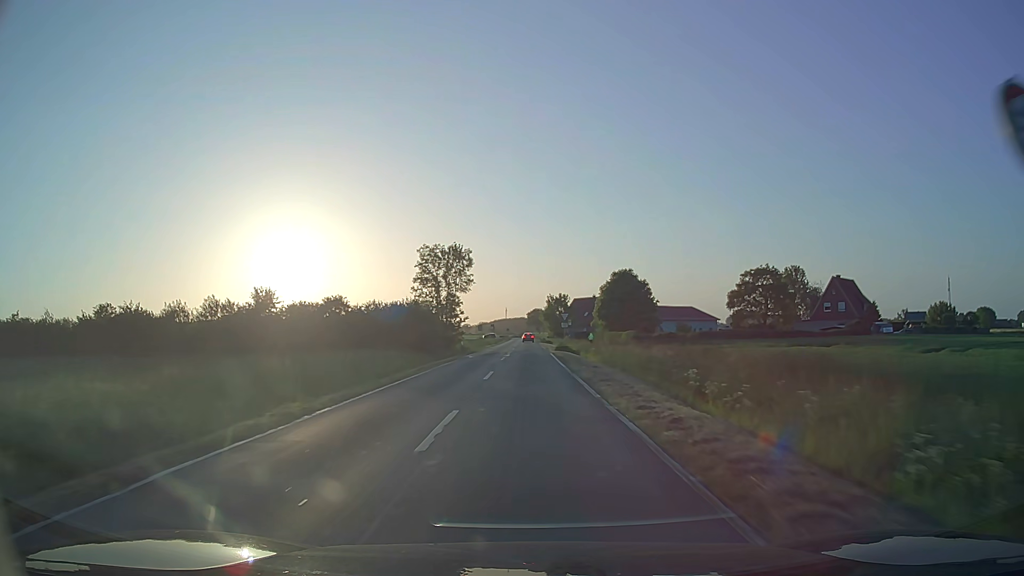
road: secondary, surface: asphalt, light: Day
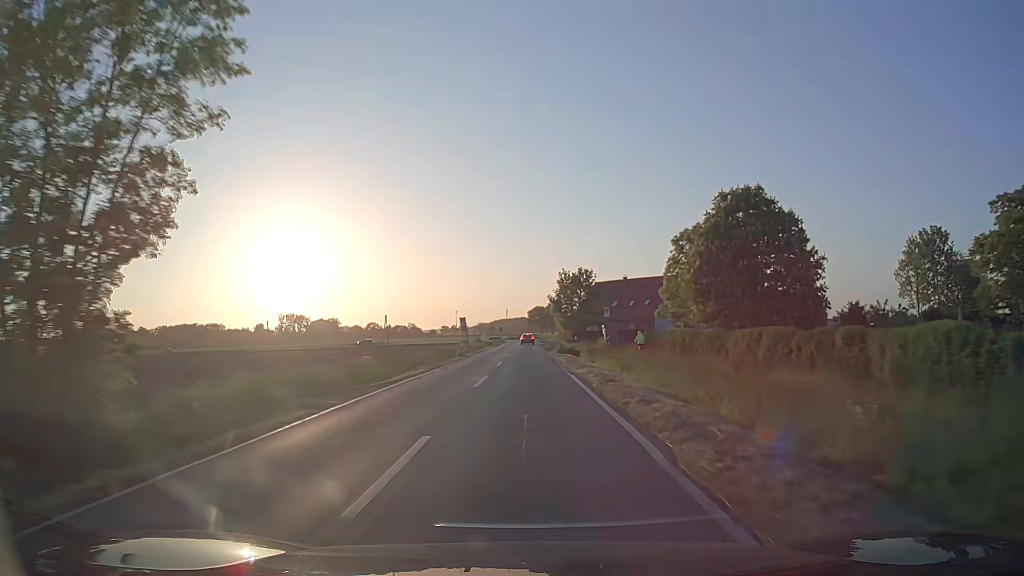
(+0.1, +50.4) m; 0°
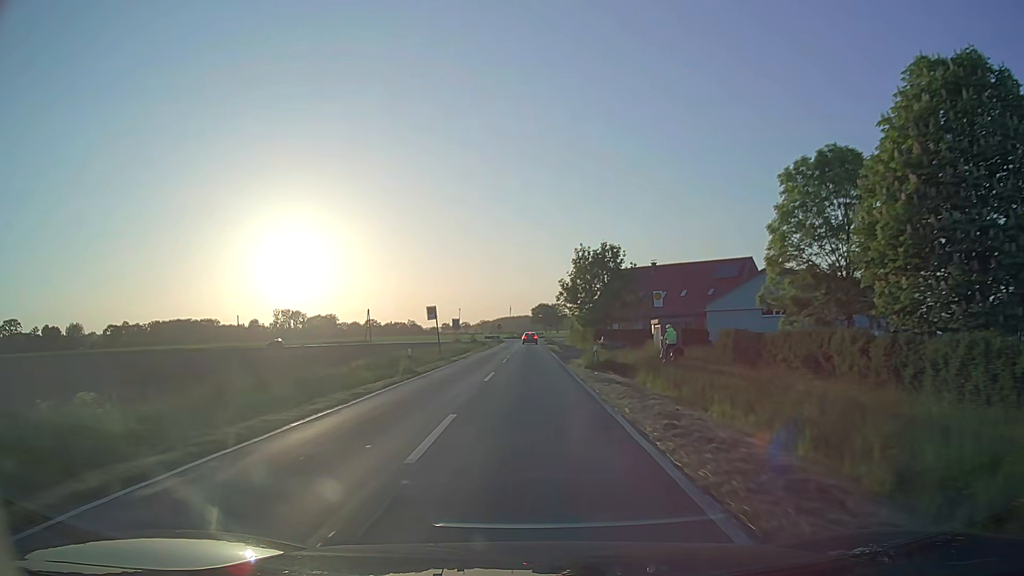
(-0.1, +21.6) m; 0°
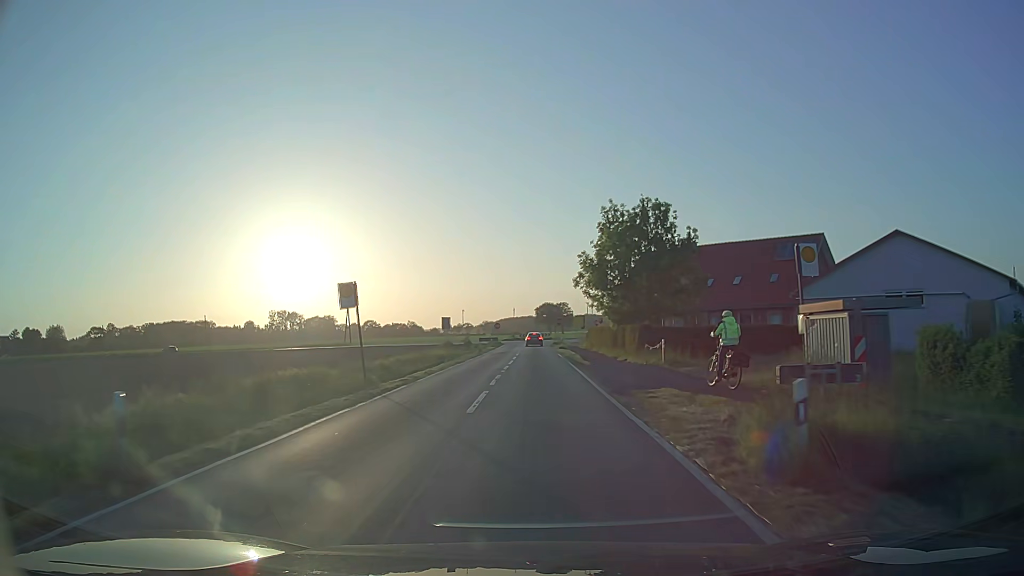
(-0.1, +19.5) m; 0°
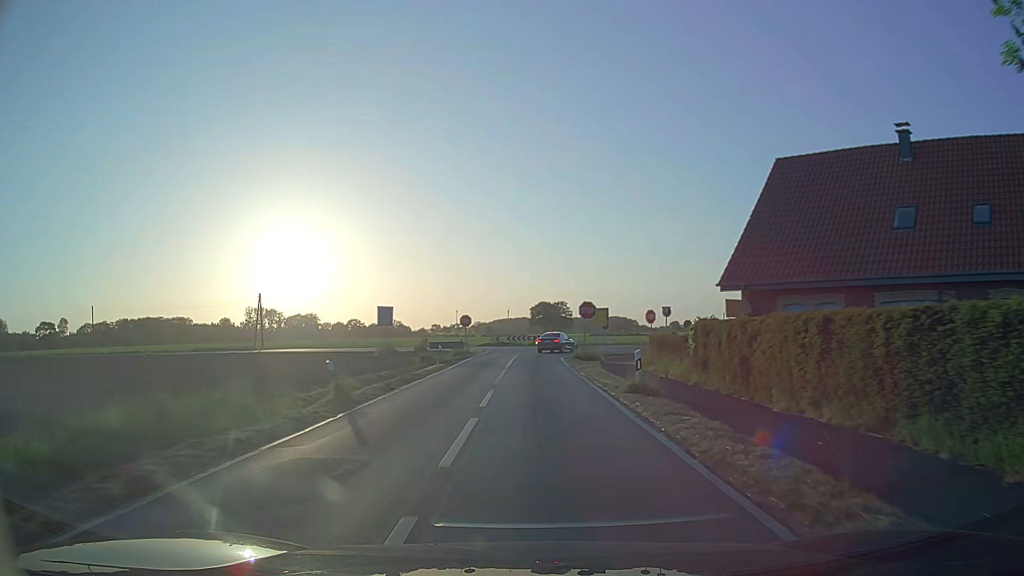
(-0.2, +40.5) m; 0°
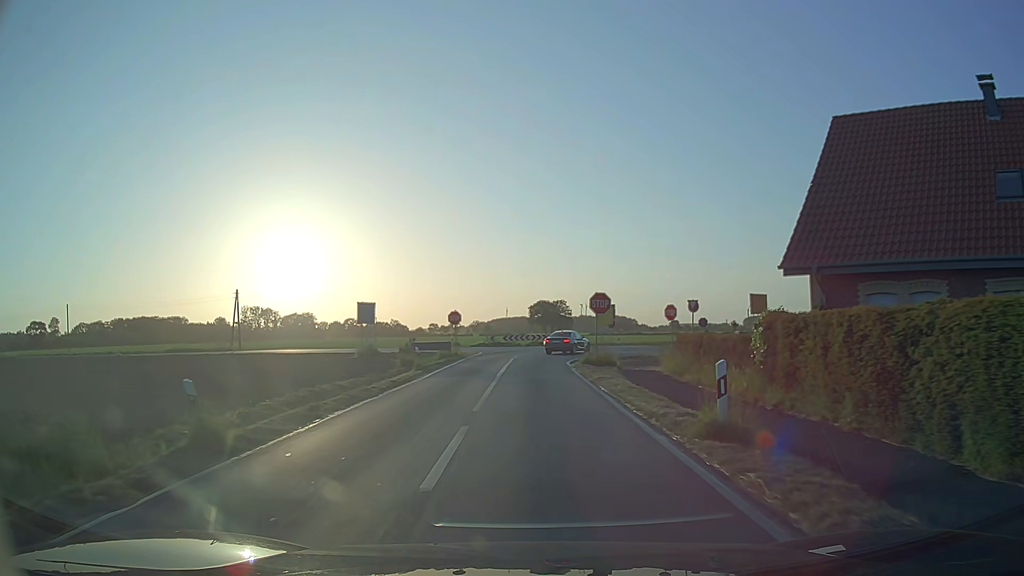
(0.0, +6.8) m; 0°
